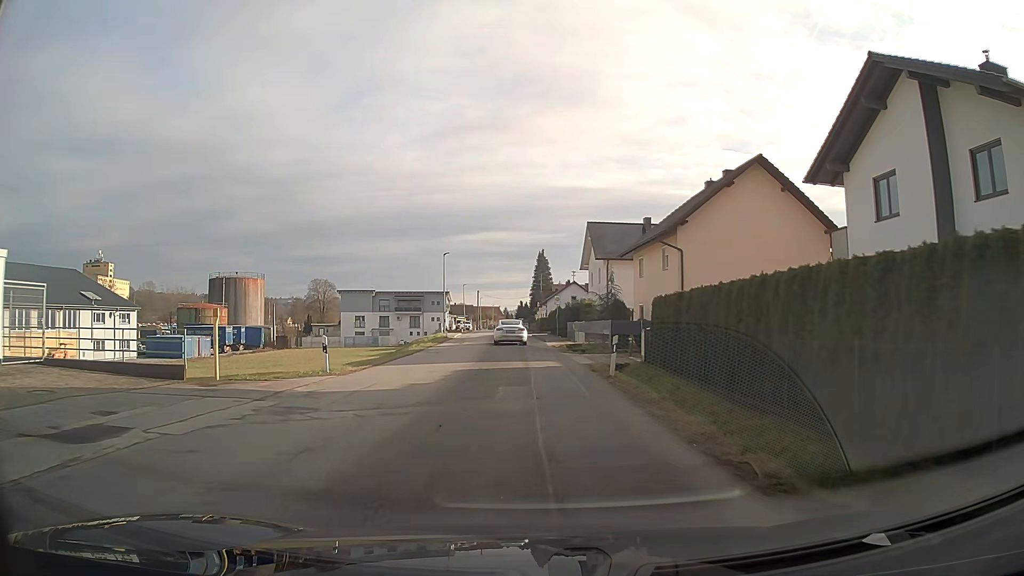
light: Day
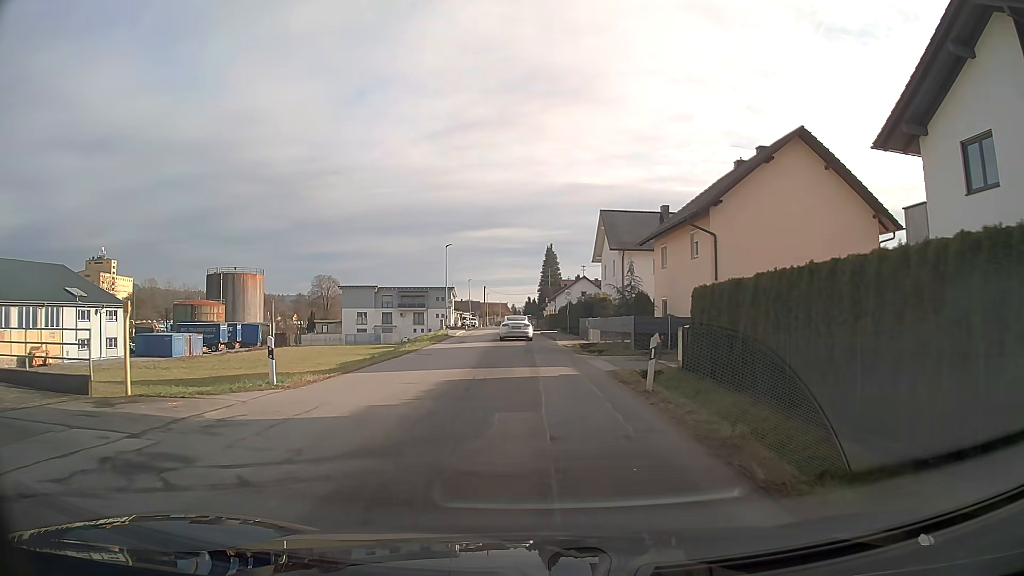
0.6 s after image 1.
(0.0, +4.5) m; -1°
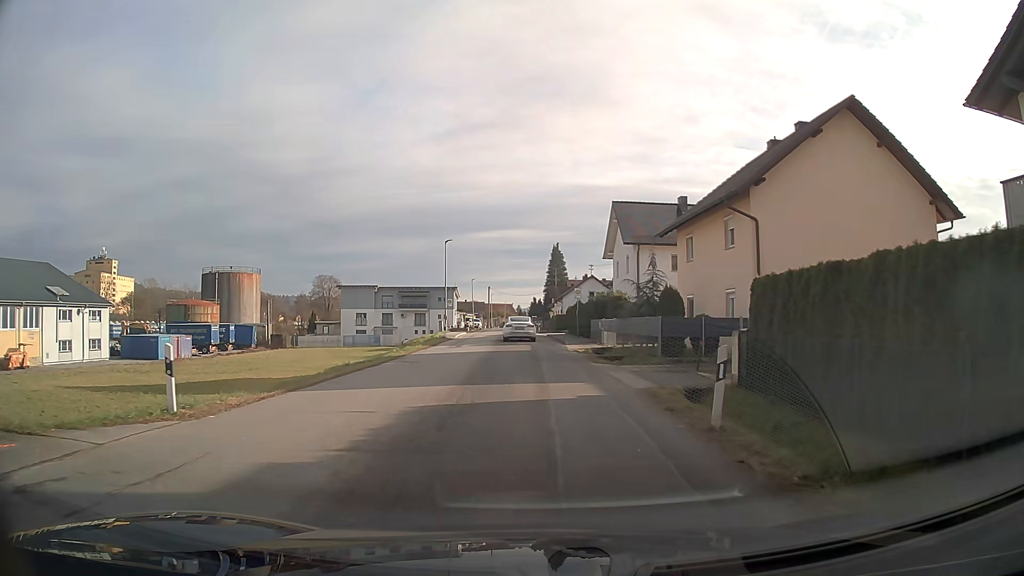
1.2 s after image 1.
(0.0, +4.5) m; 0°
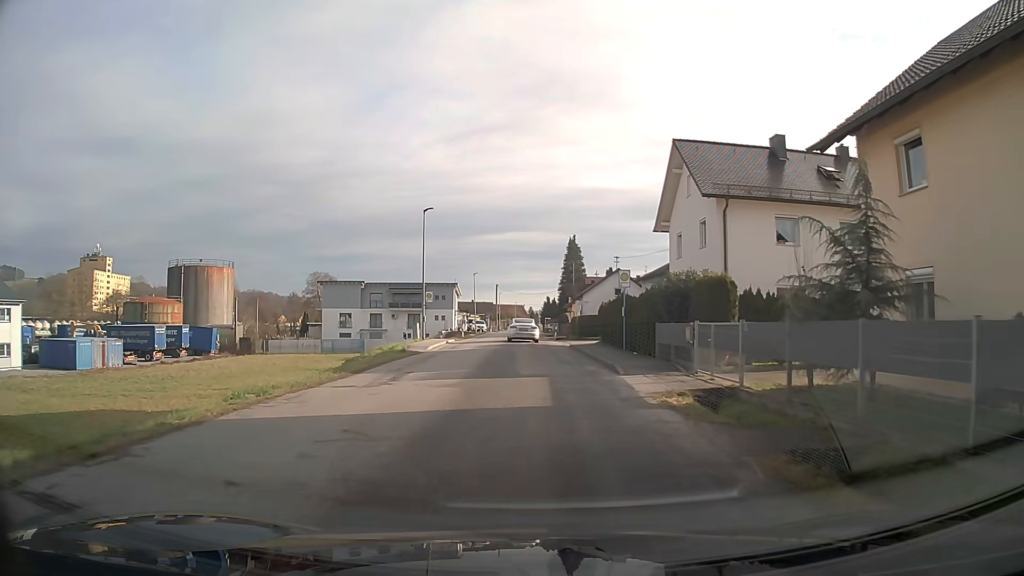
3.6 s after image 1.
(-0.1, +17.8) m; -1°
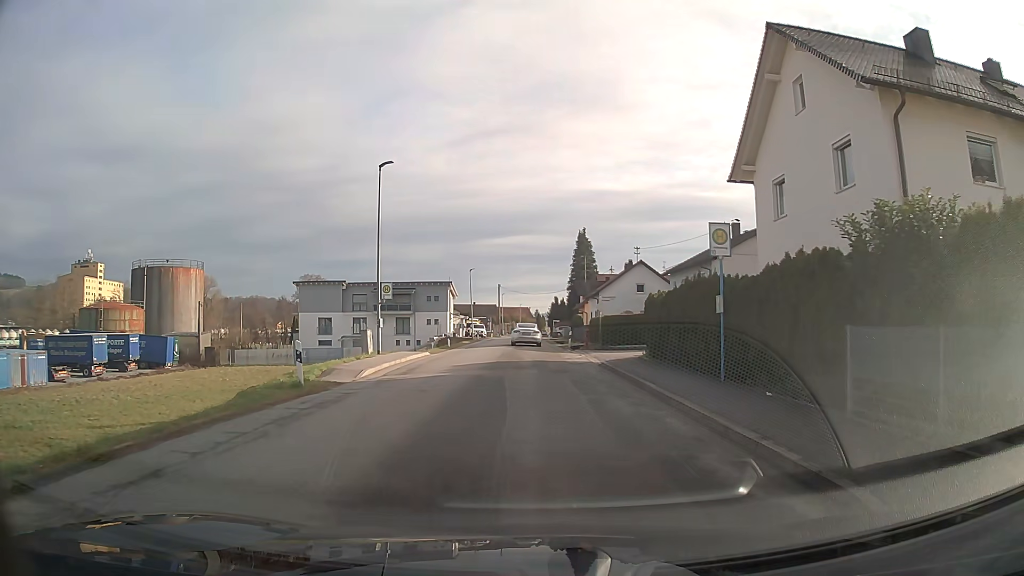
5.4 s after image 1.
(-0.1, +13.4) m; -1°
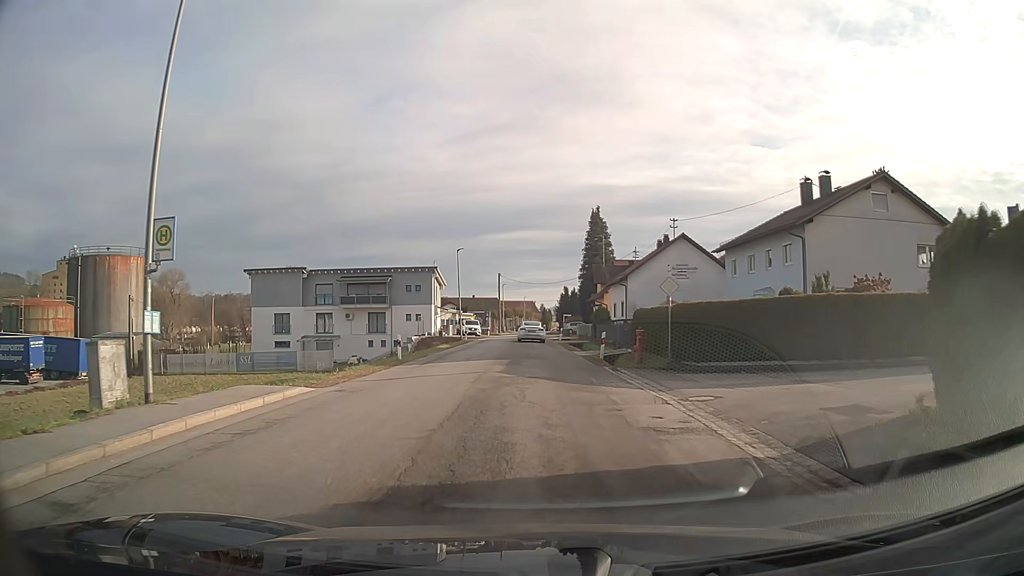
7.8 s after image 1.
(-0.1, +17.8) m; -1°
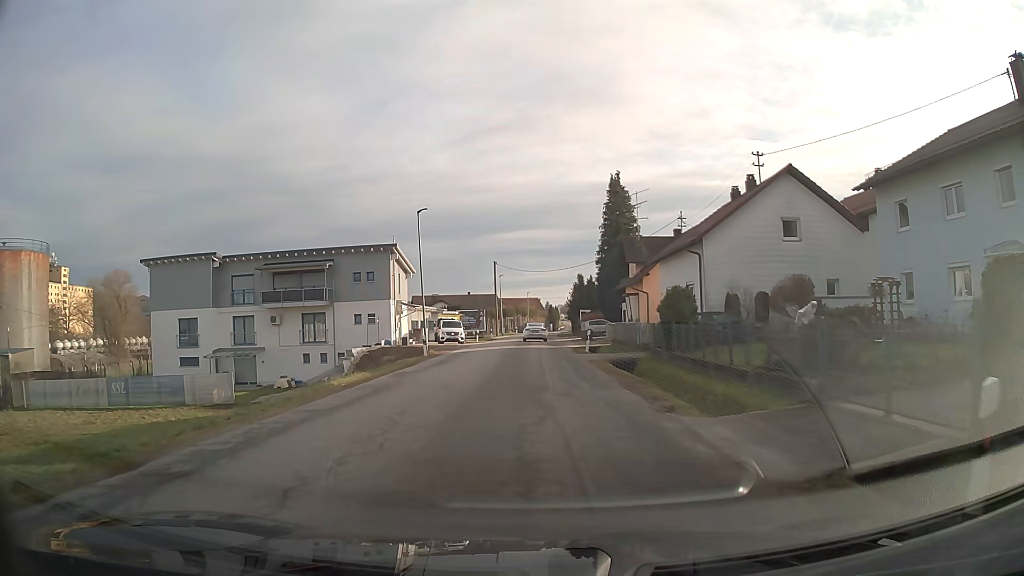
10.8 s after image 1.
(0.0, +22.5) m; 0°
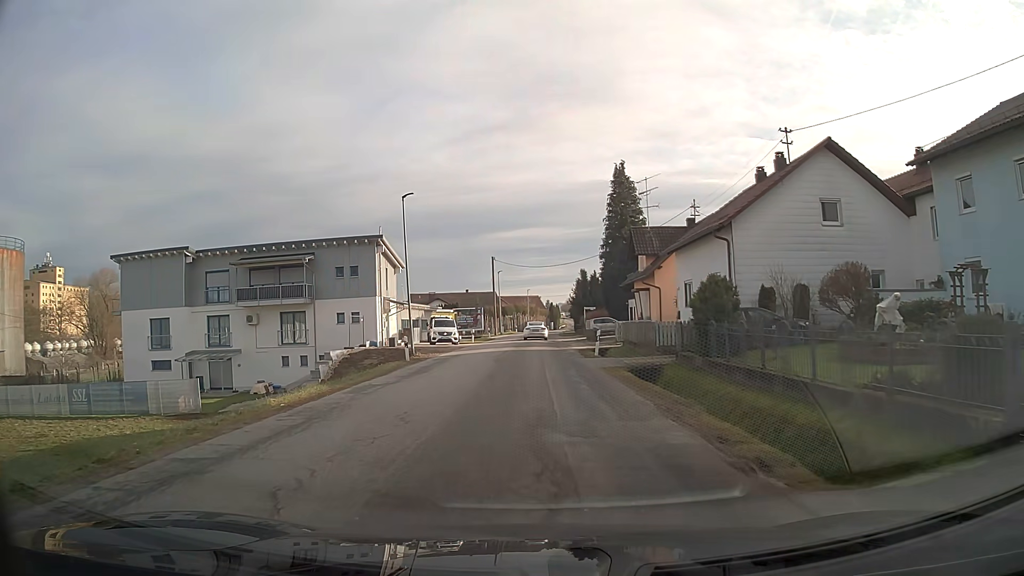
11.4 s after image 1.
(0.0, +4.5) m; 0°
(0, +10) (0, +20) (0, +30) (0, +40) (0, +50) (+1, +60) (+1, +70) (+1, +80) (+2, +90) (+2, +100) m
